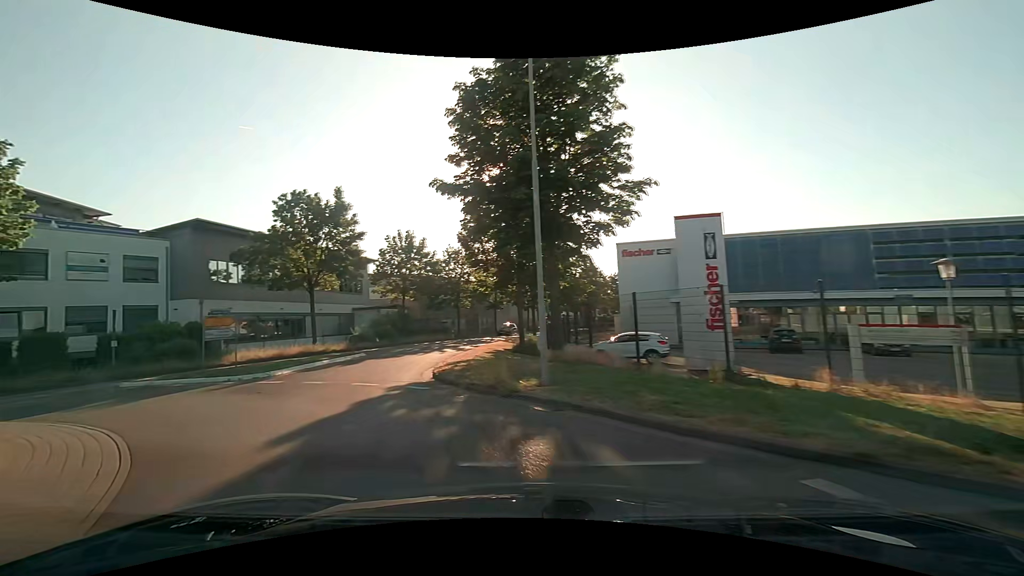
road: secondary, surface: asphalt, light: Day
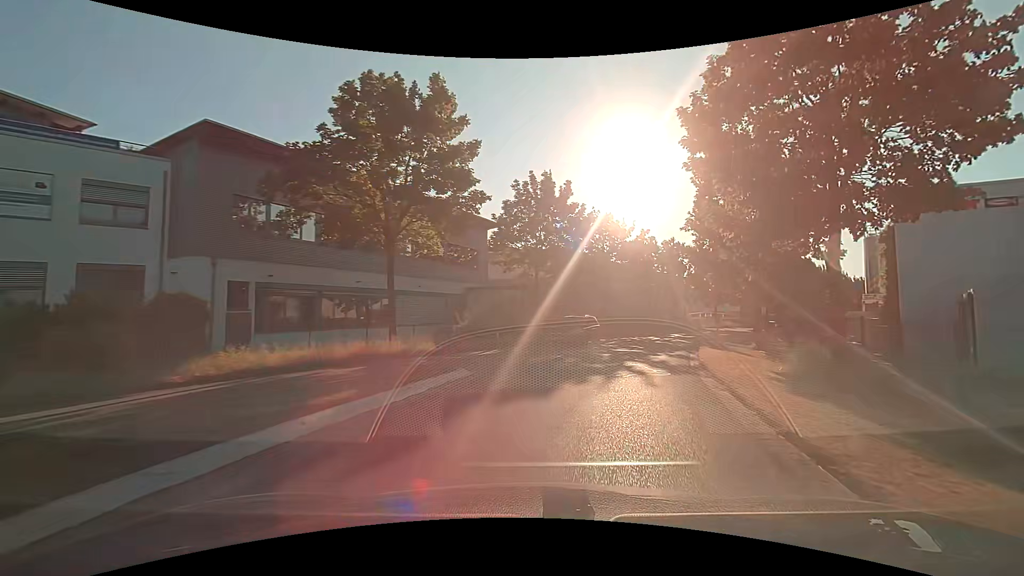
(-4.5, +16.9) m; -13°
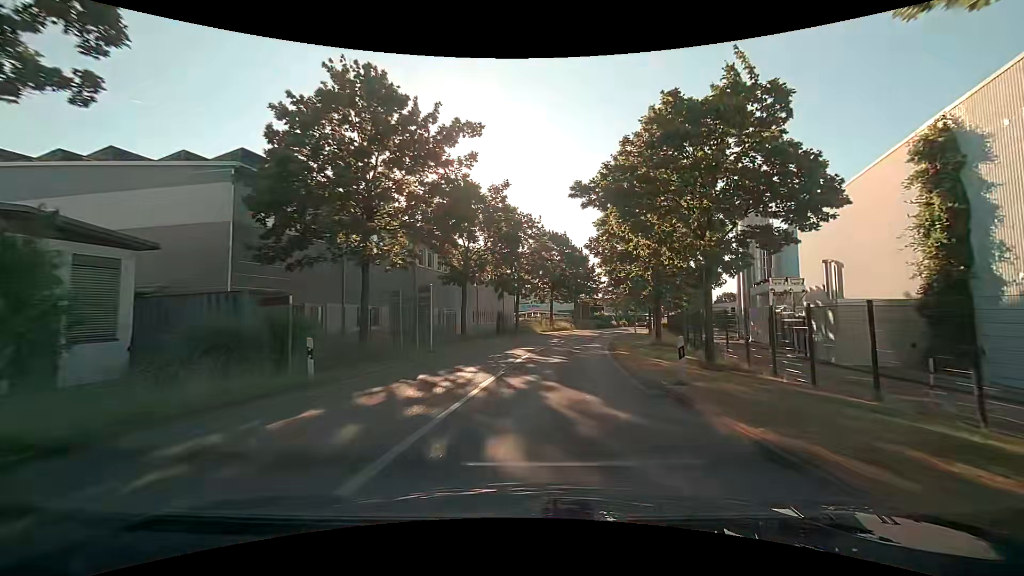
(+6.0, +27.2) m; +21°
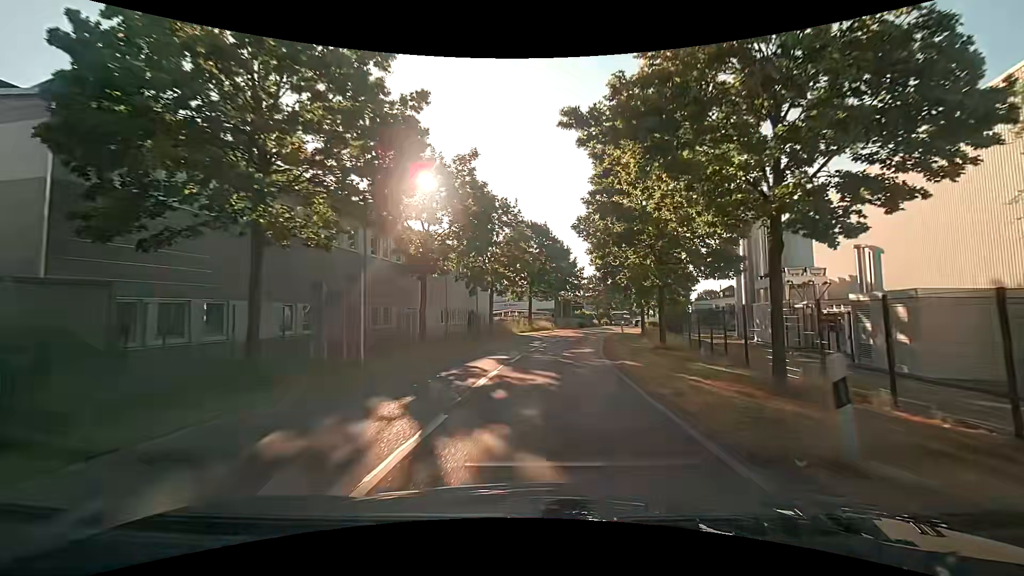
(+0.1, +6.3) m; +2°
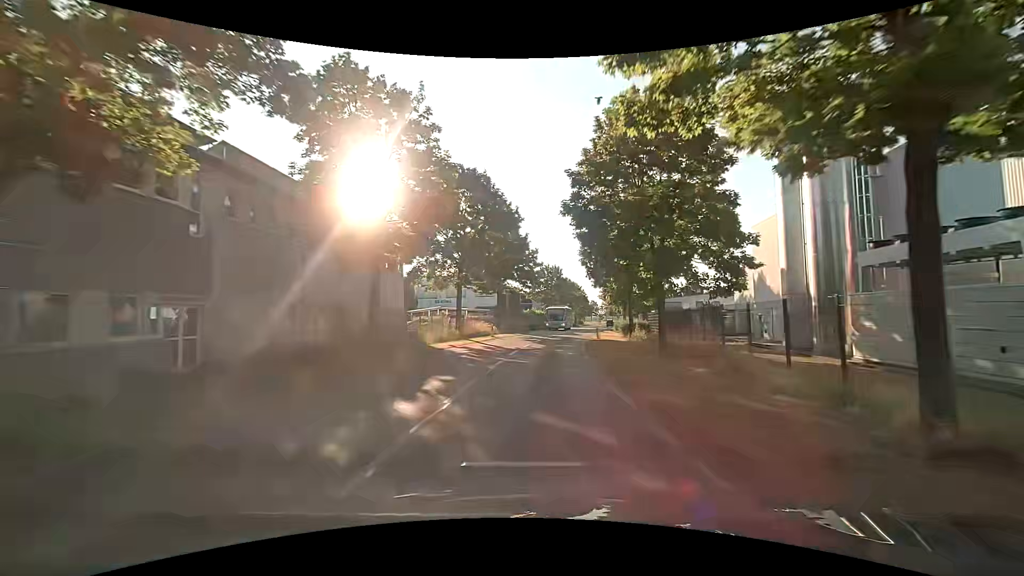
(+1.1, +20.0) m; +7°
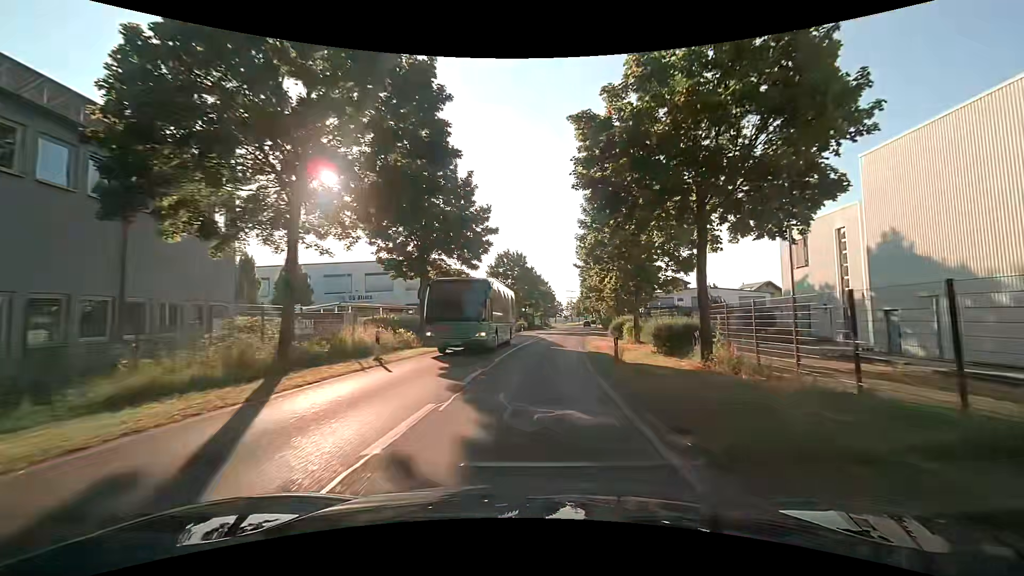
(+0.6, +21.2) m; +3°
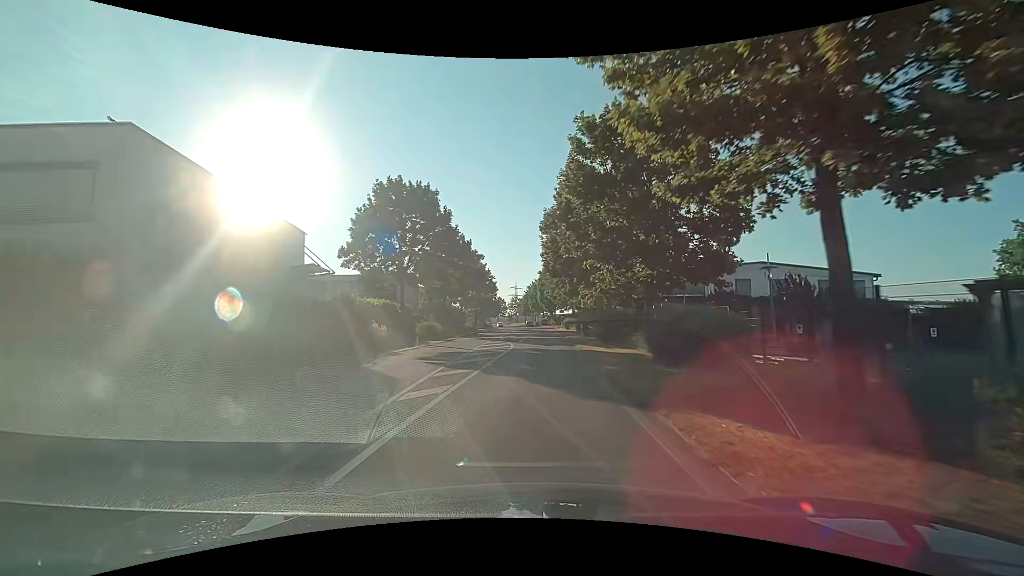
(+2.3, +36.6) m; +7°
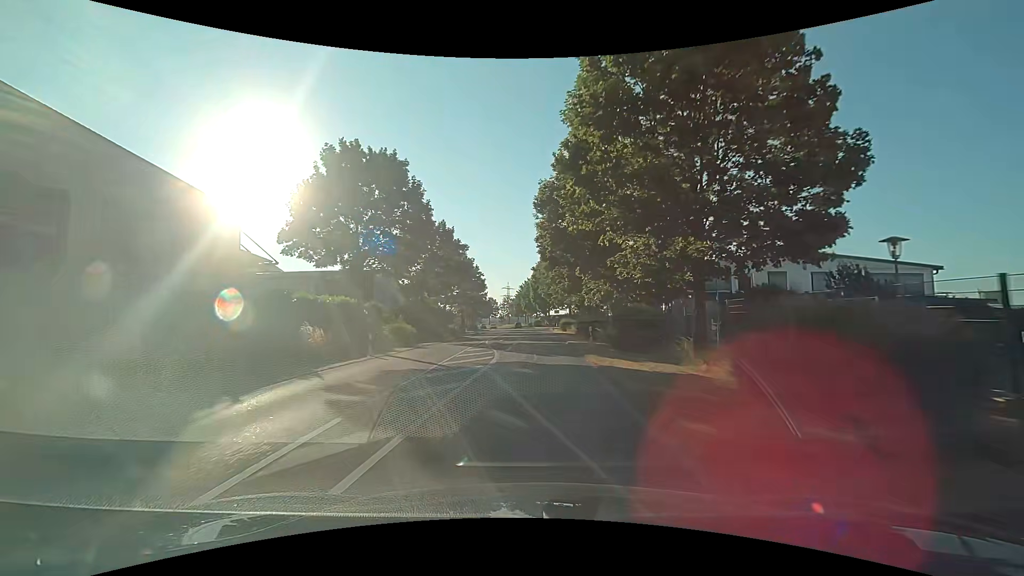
(0.0, +7.5) m; 0°
(0, +10) (0, +20) (+1, +30) (+1, +40) (+1, +50) (+1, +60) (+1, +70) (+1, +80) (+1, +90) (+1, +100) m
